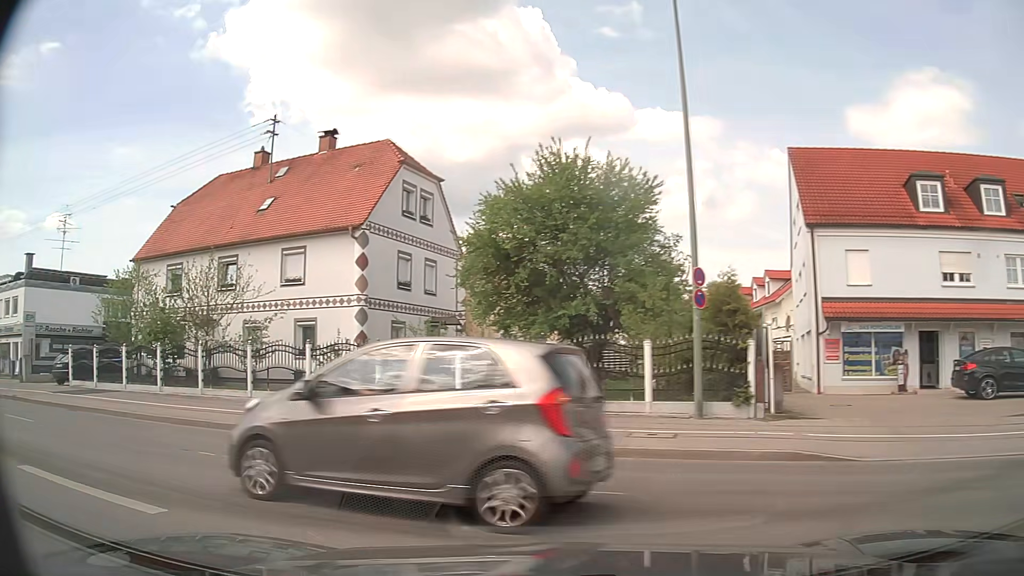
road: tertiary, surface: asphalt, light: Day
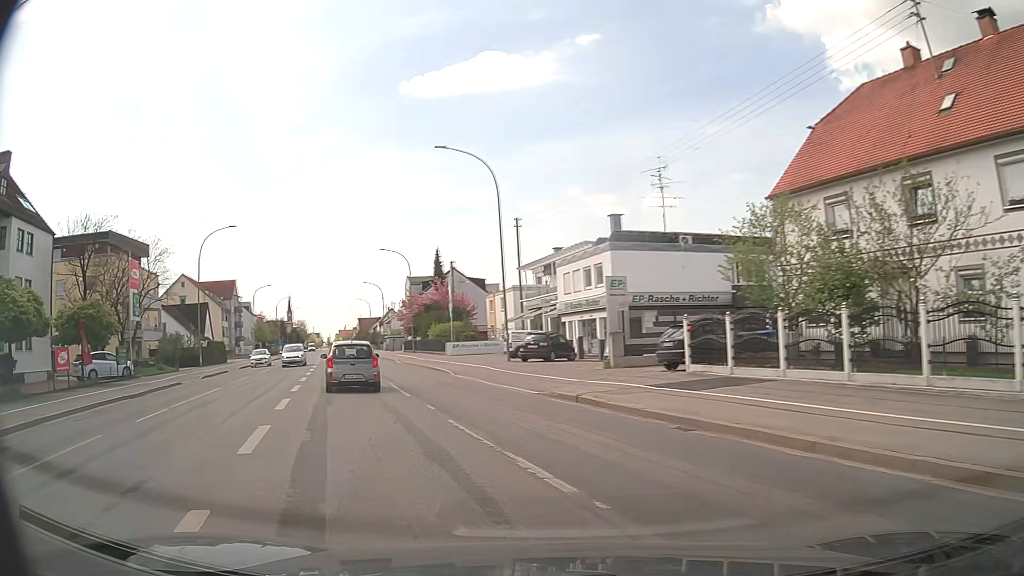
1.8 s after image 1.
(-5.0, +7.9) m; -56°
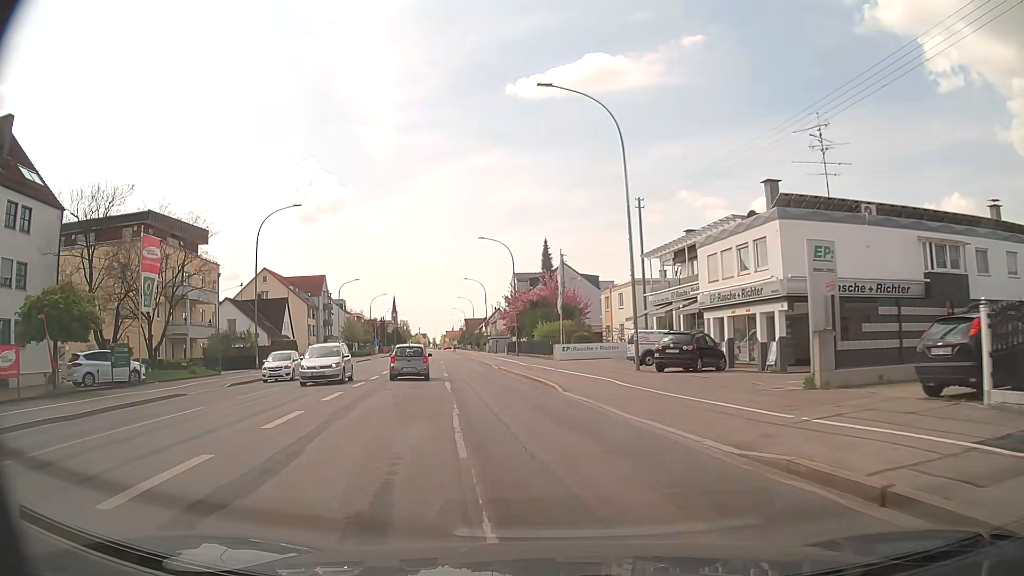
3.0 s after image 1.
(-1.2, +10.1) m; -9°
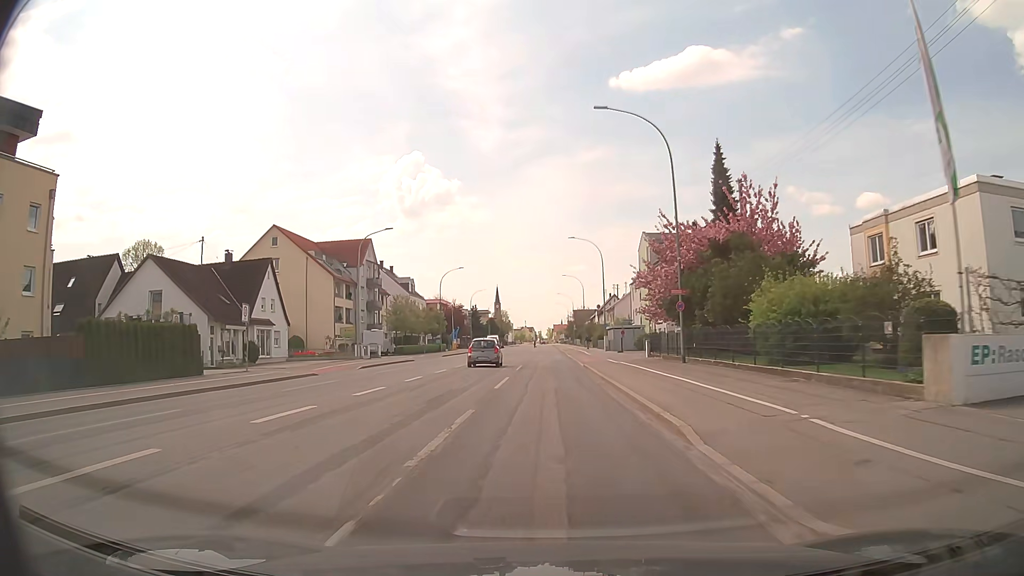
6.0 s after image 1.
(-4.2, +38.0) m; -9°
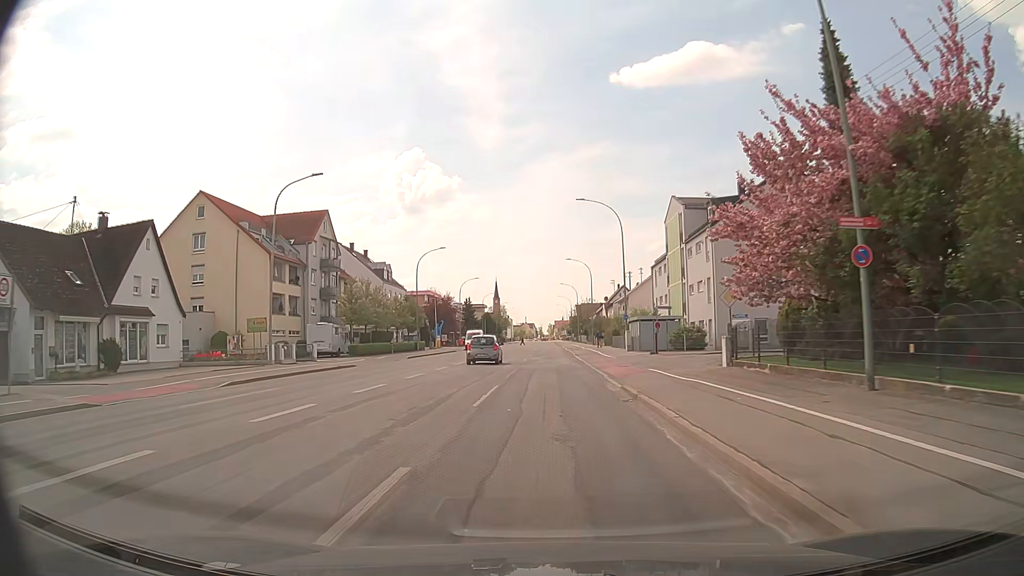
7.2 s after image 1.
(0.0, +18.3) m; 0°
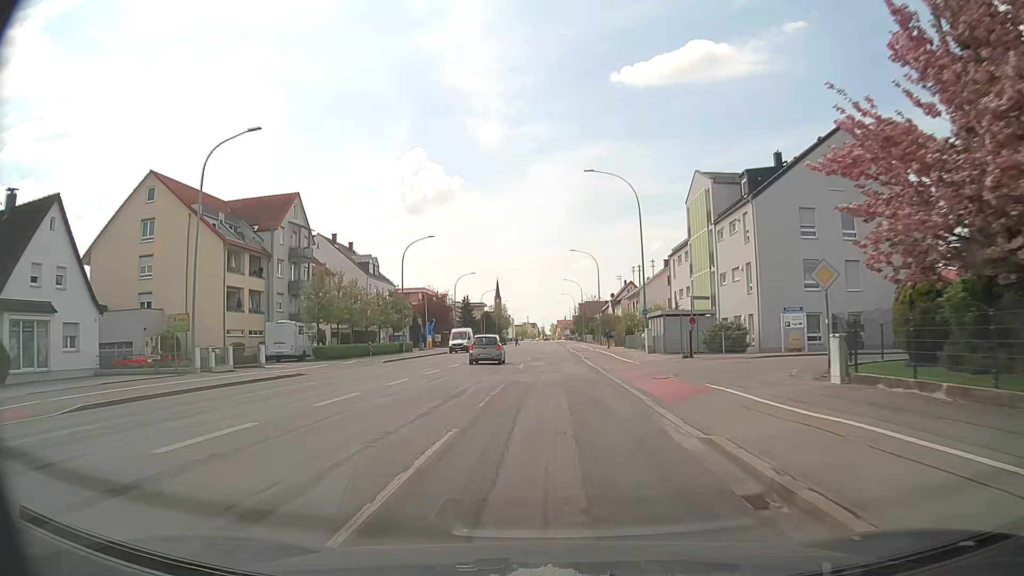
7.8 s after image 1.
(0.0, +9.1) m; 0°
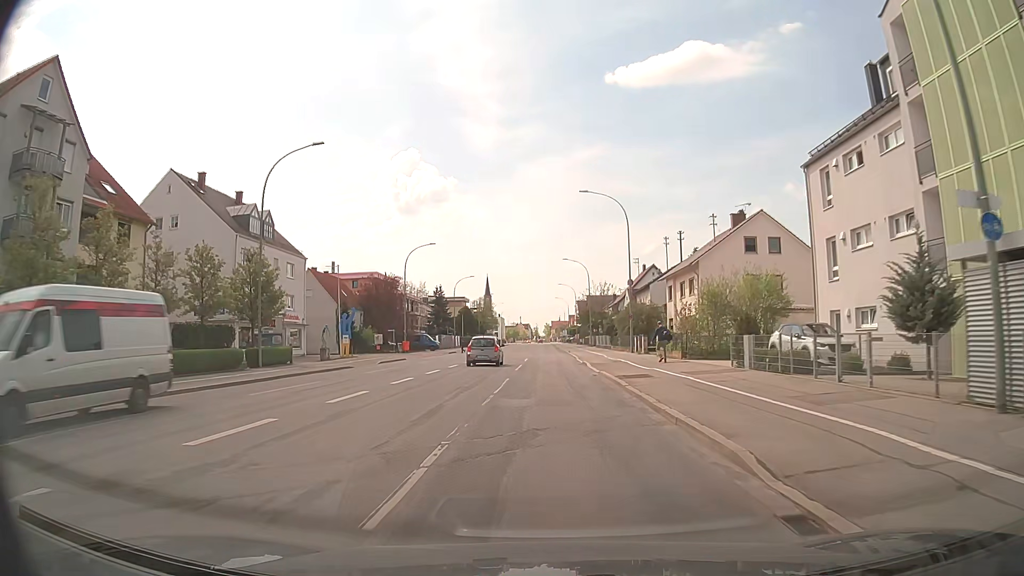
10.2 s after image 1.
(0.0, +35.3) m; +1°
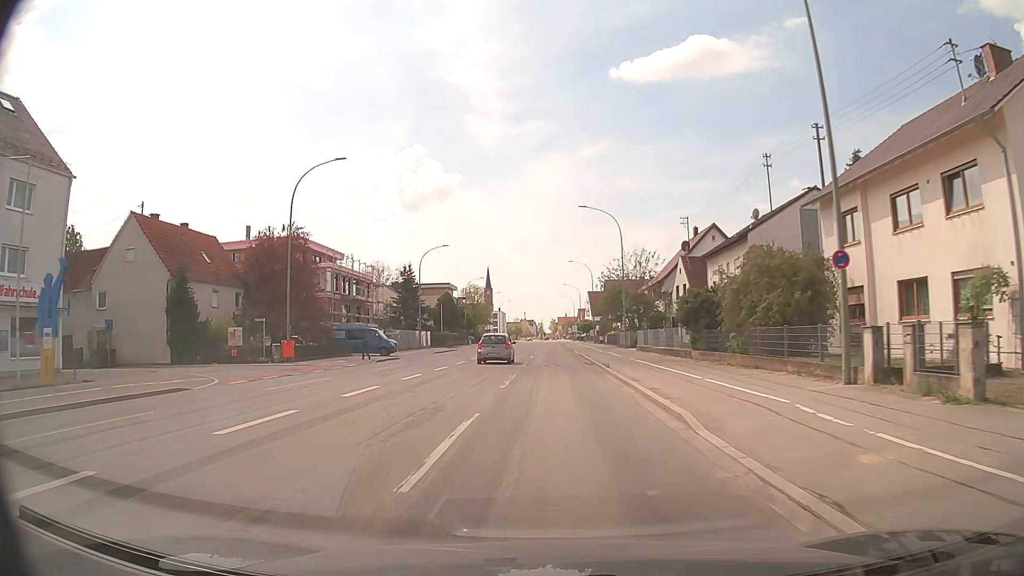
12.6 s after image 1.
(-0.2, +35.4) m; -1°
(0, +10) (0, +20) (0, +30) (0, +40) (0, +50) (0, +60) (0, +70) (0, +80) (0, +90) (+1, +100) m
